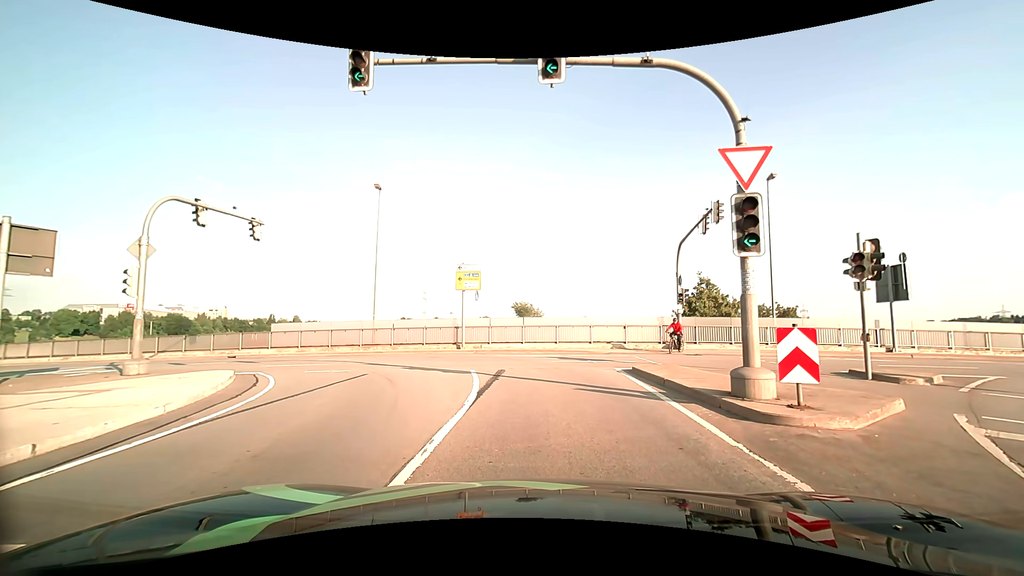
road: primary_link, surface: asphalt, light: Day
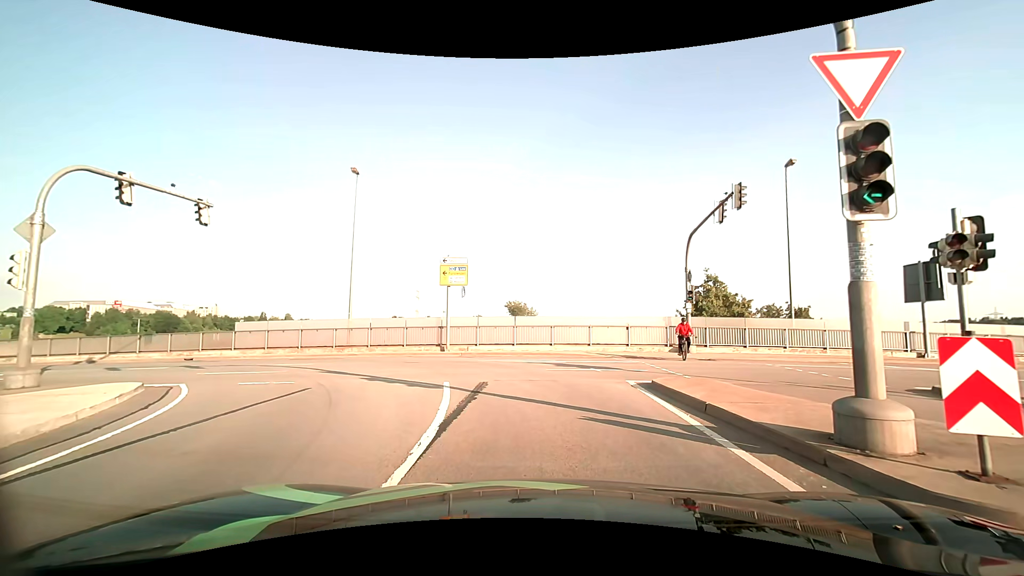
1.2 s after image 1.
(0.0, +3.1) m; 0°
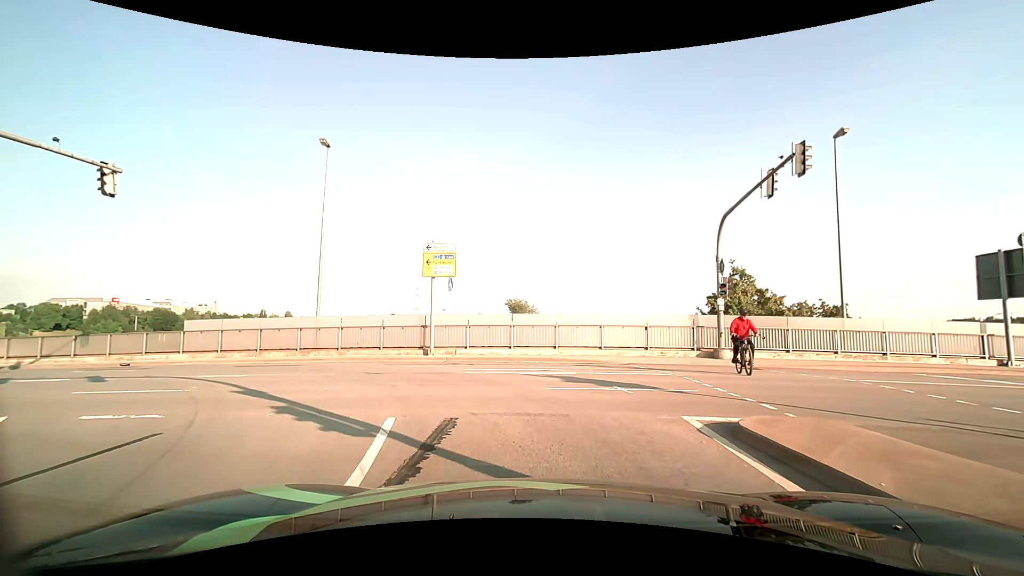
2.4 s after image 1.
(+0.1, +4.3) m; 0°
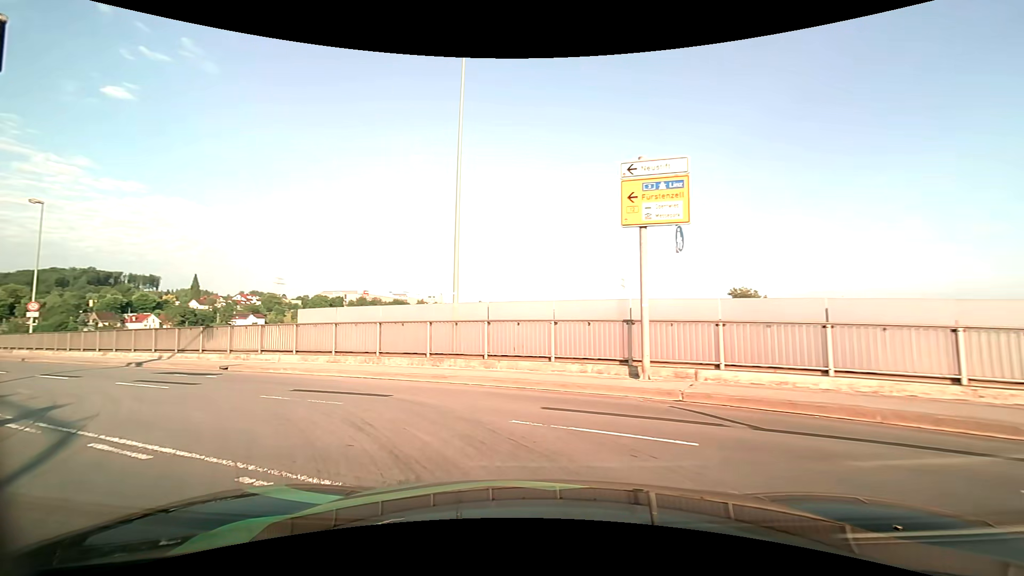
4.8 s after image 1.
(-1.5, +10.8) m; -22°
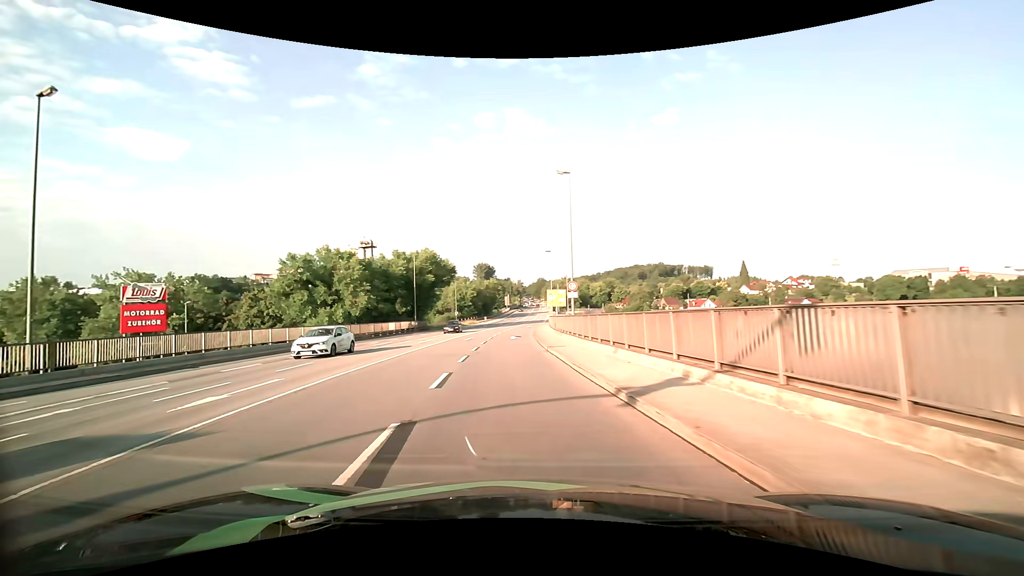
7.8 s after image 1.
(-8.2, +14.3) m; -58°
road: primary
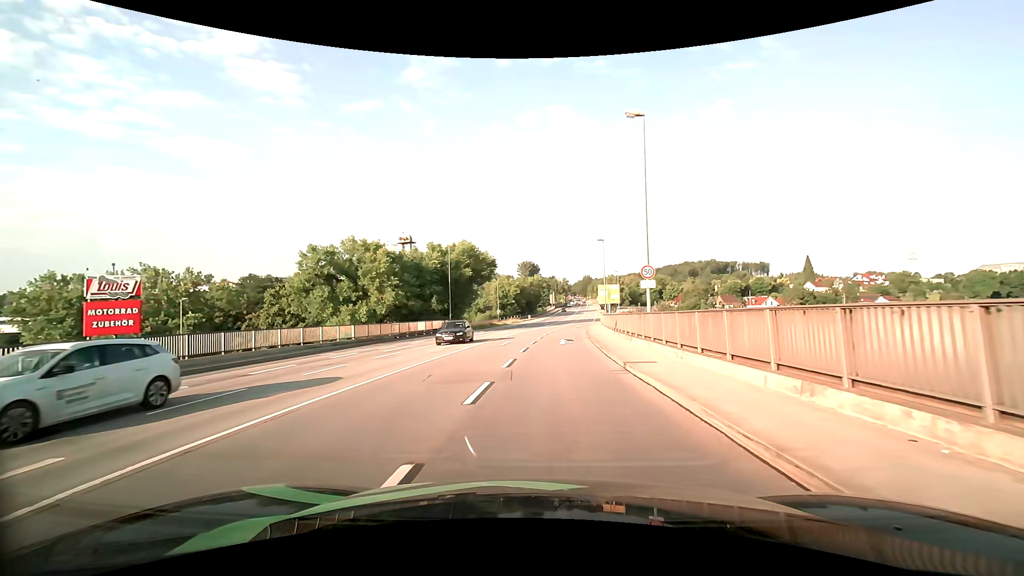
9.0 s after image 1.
(-0.6, +8.2) m; -5°
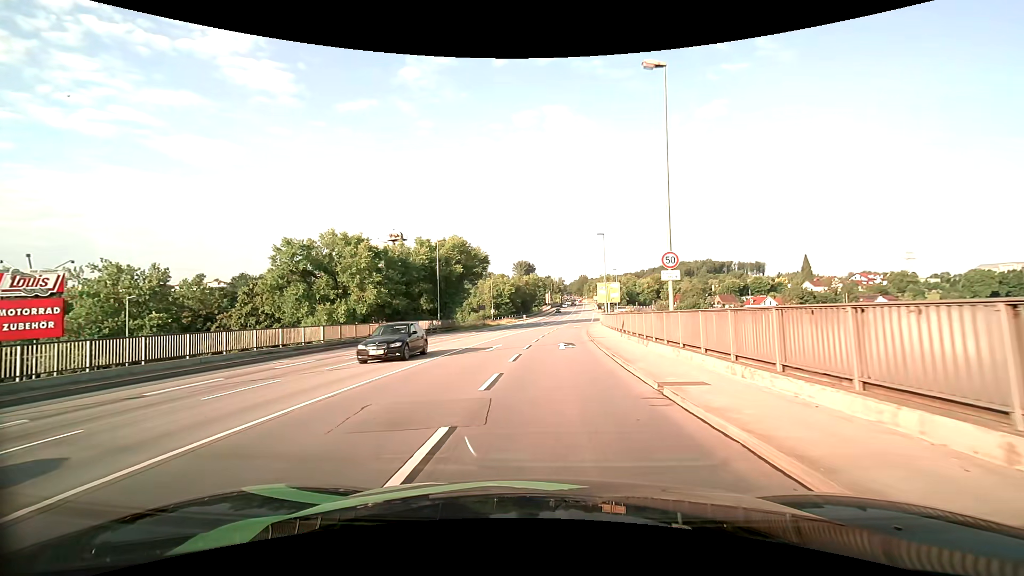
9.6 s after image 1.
(0.0, +4.4) m; 0°
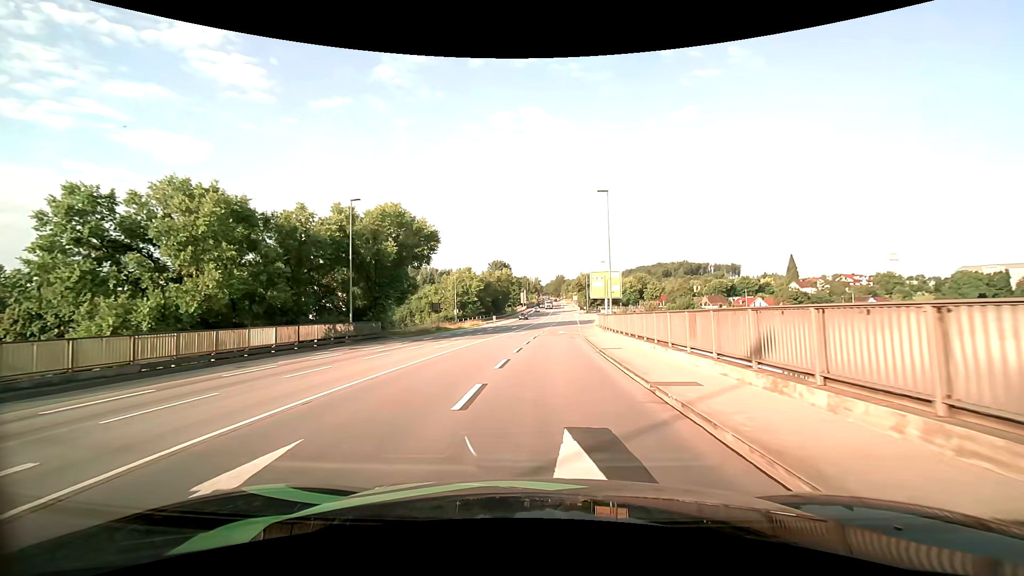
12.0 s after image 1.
(+0.6, +20.2) m; +3°
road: primary_link
(0, +10) (0, +20) (+1, +30) (+1, +40) (+1, +50) (+1, +60) (+1, +70) (+2, +80) (+2, +90) (+3, +100) m
